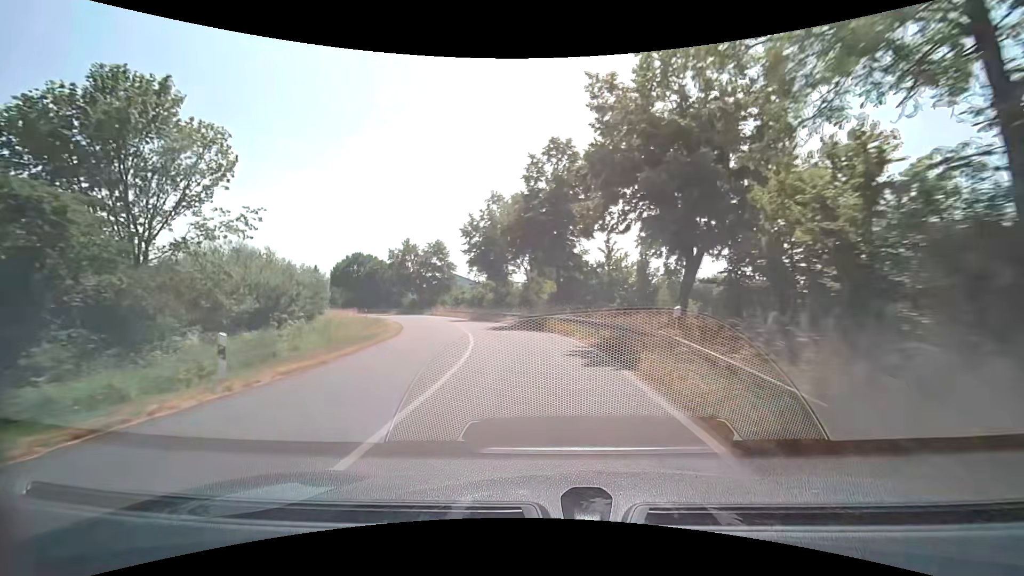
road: primary_link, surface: asphalt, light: Day
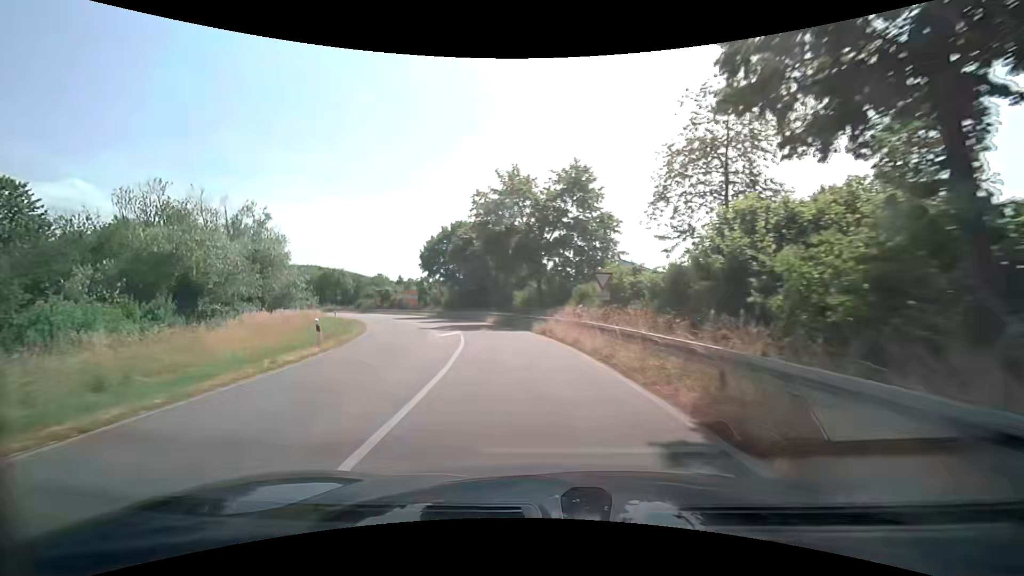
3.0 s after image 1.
(-6.1, +41.9) m; -19°
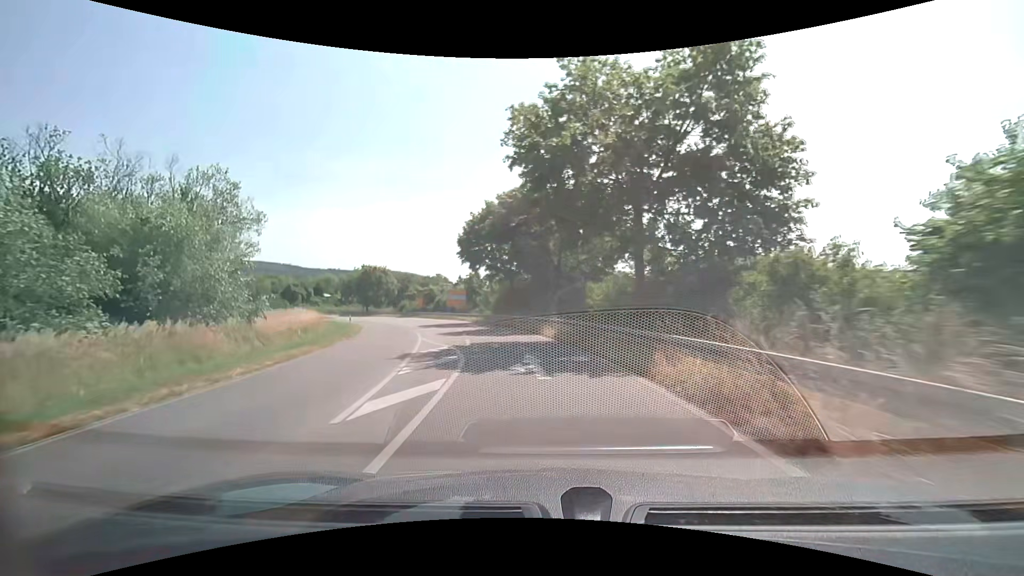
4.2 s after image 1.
(-1.1, +16.3) m; -8°
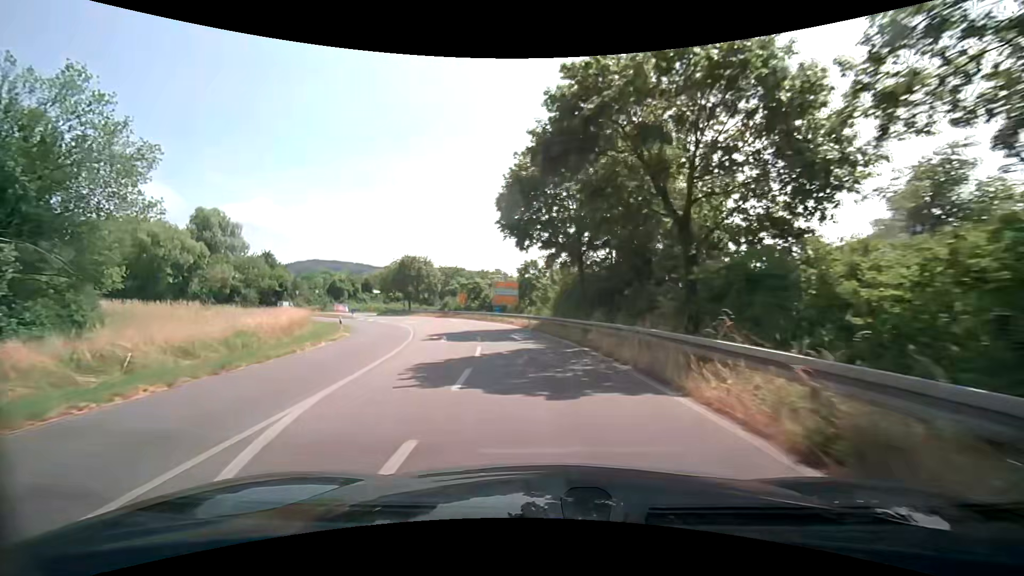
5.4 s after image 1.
(-1.2, +16.3) m; -8°
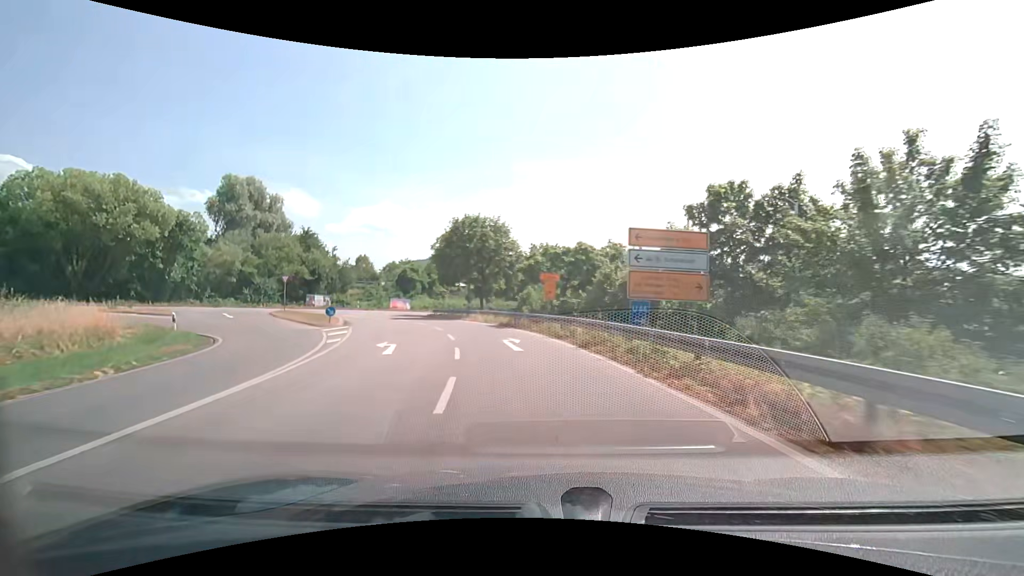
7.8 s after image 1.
(-3.6, +31.8) m; -13°
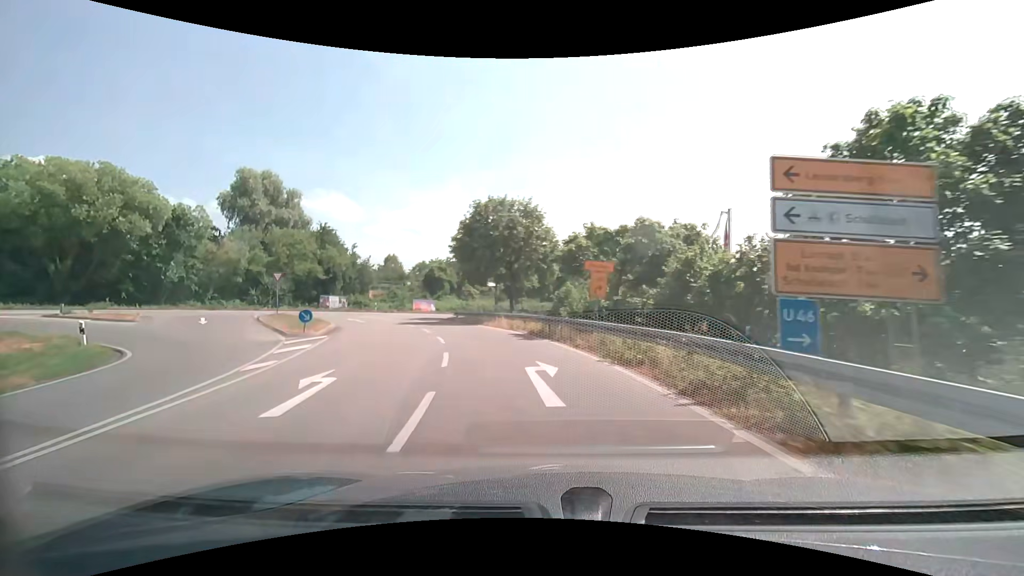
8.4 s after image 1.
(-0.2, +7.5) m; -4°
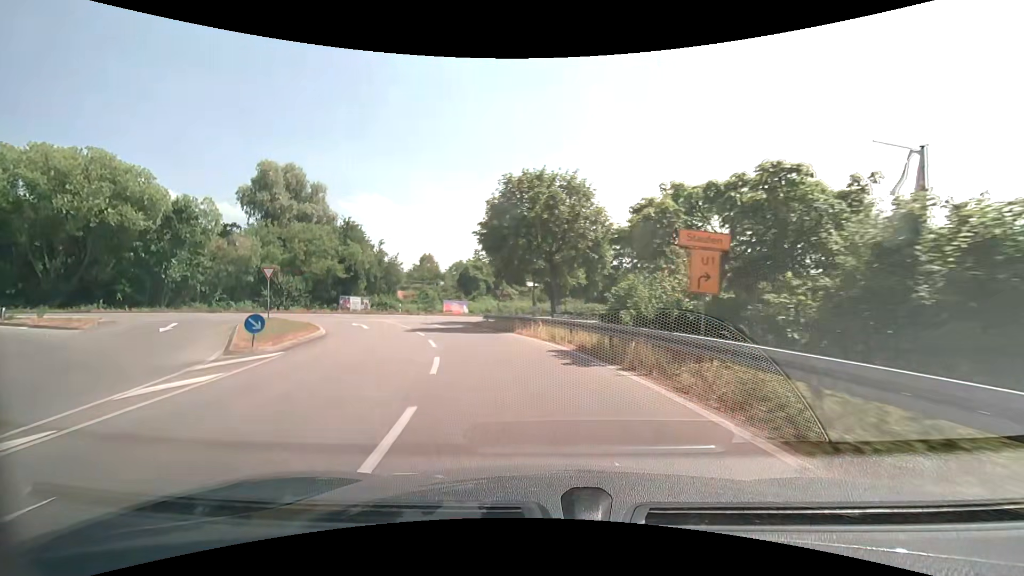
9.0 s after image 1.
(-0.3, +7.2) m; -5°
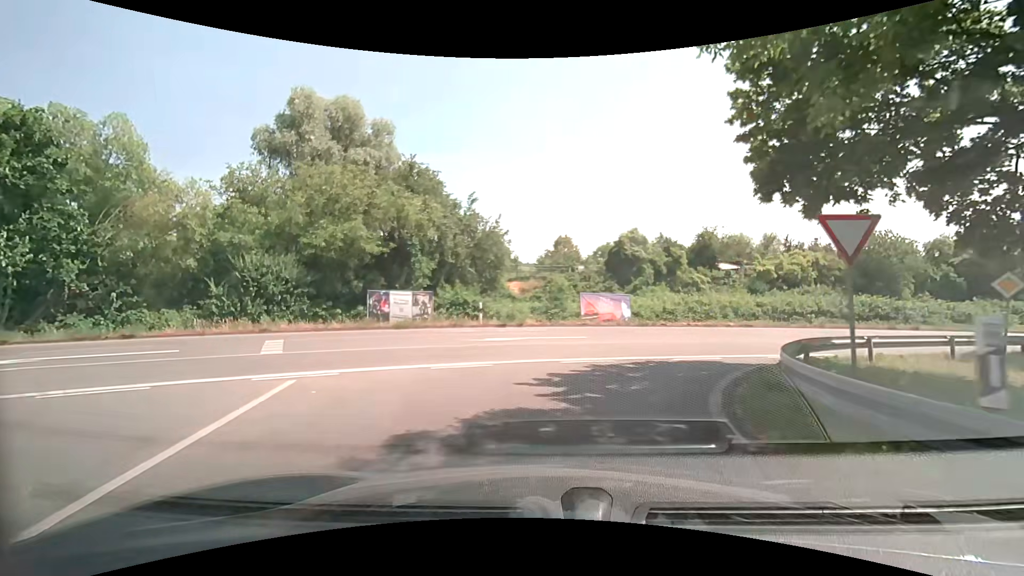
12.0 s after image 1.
(-4.7, +28.5) m; -17°
